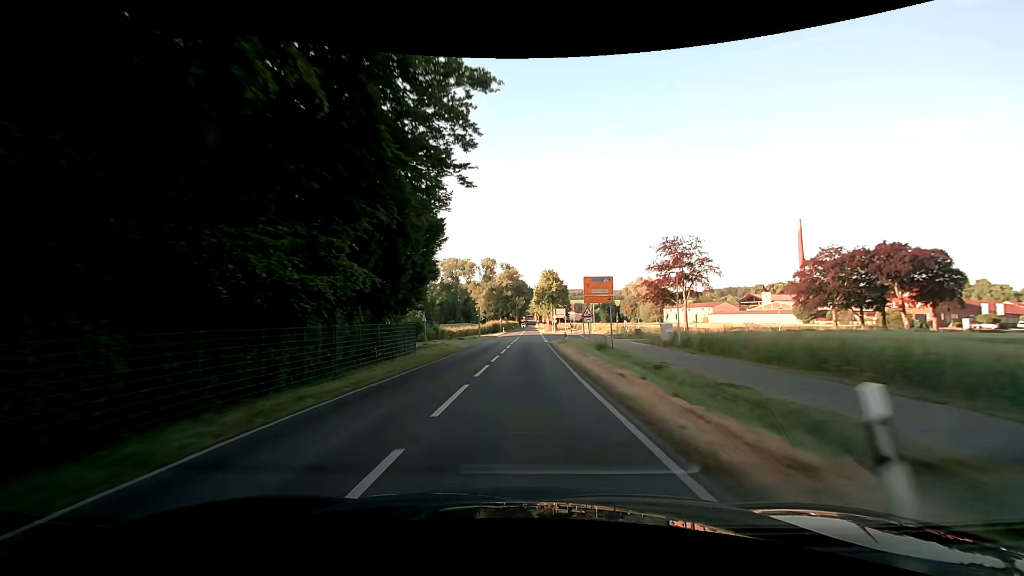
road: secondary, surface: asphalt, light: Day
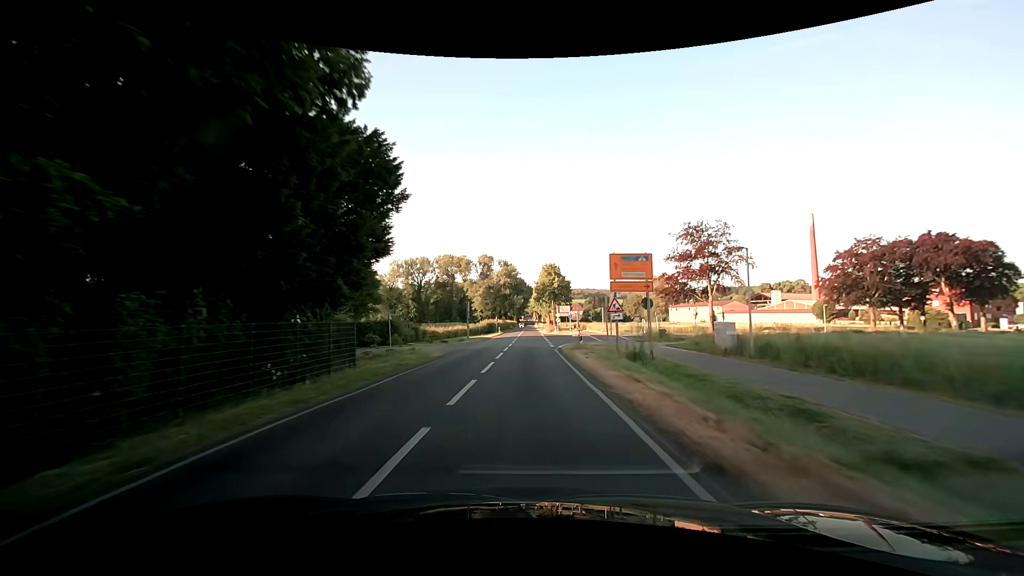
(0.0, +10.9) m; 0°
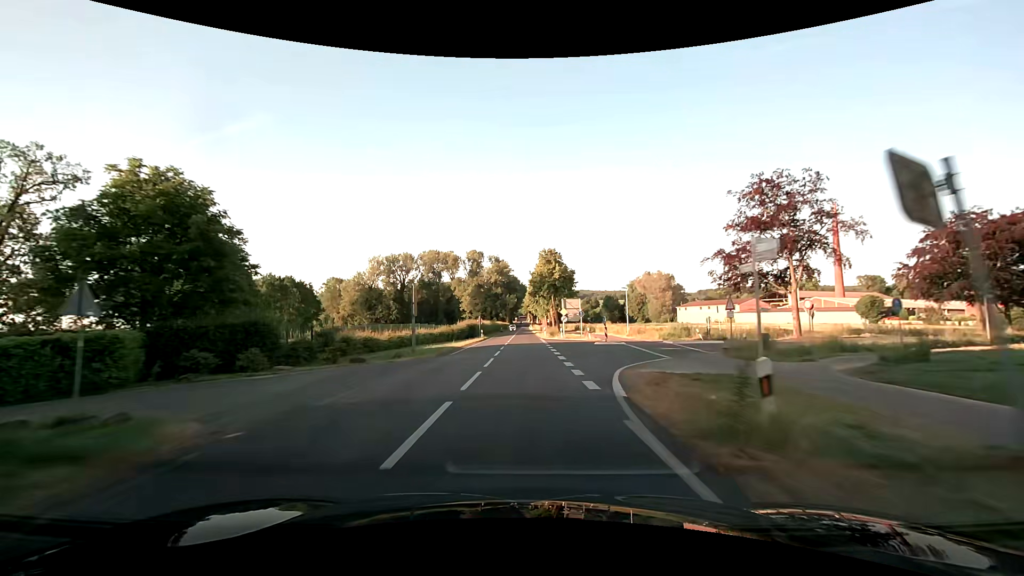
(+0.3, +21.8) m; +1°
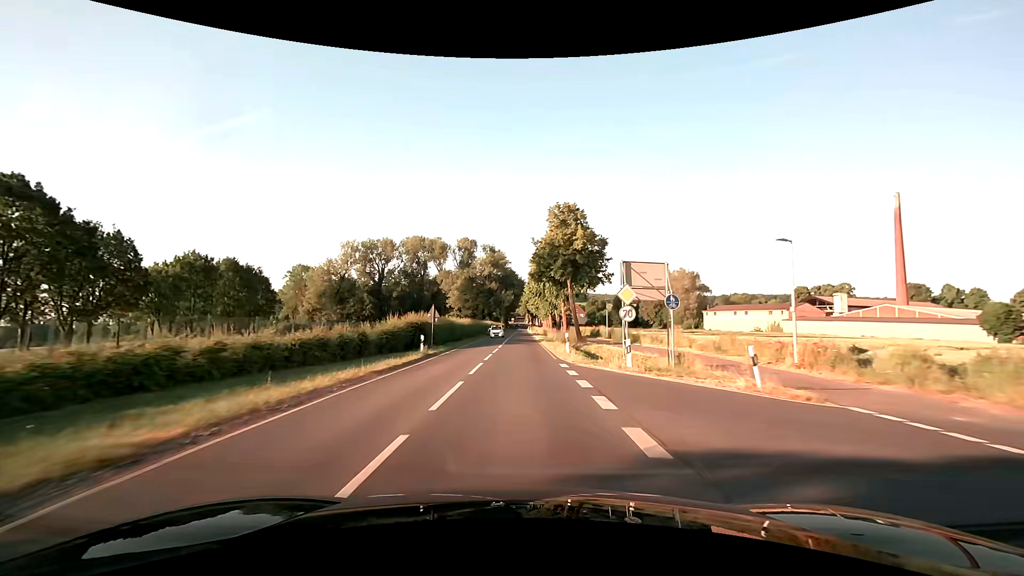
(+0.1, +32.5) m; 0°
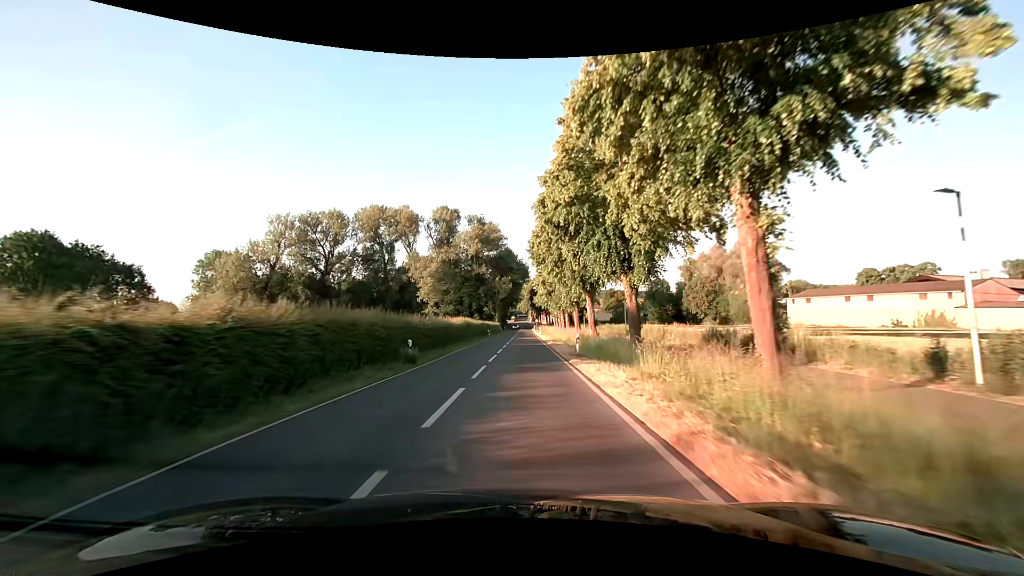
(-0.1, +53.3) m; 0°
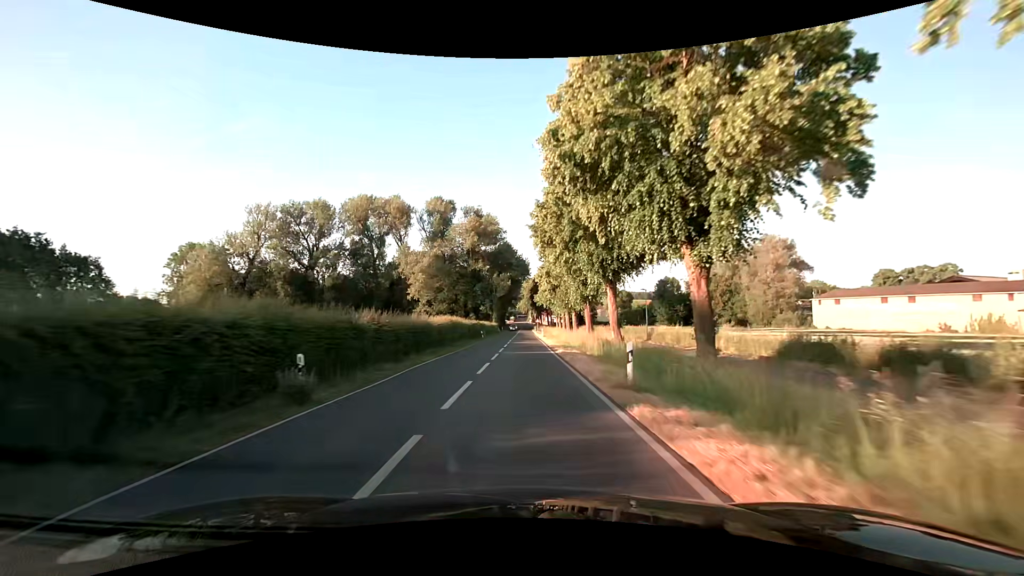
(0.0, +10.5) m; 0°
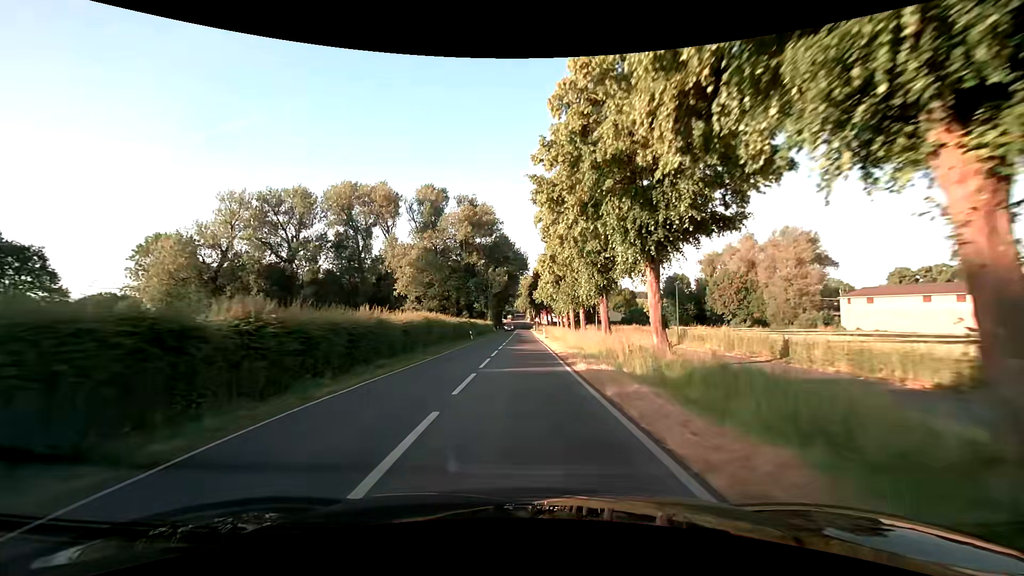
(0.0, +10.5) m; 0°
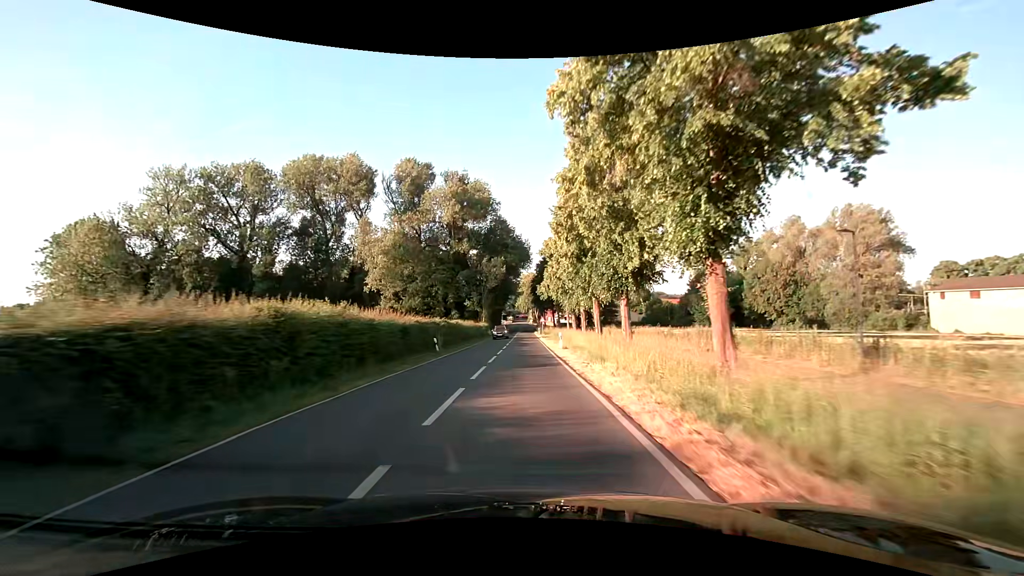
(0.0, +20.9) m; 0°
(0, +10) (0, +20) (0, +30) (0, +40) (0, +50) (0, +60) (0, +70) (0, +80) (0, +90) (+1, +100) m
